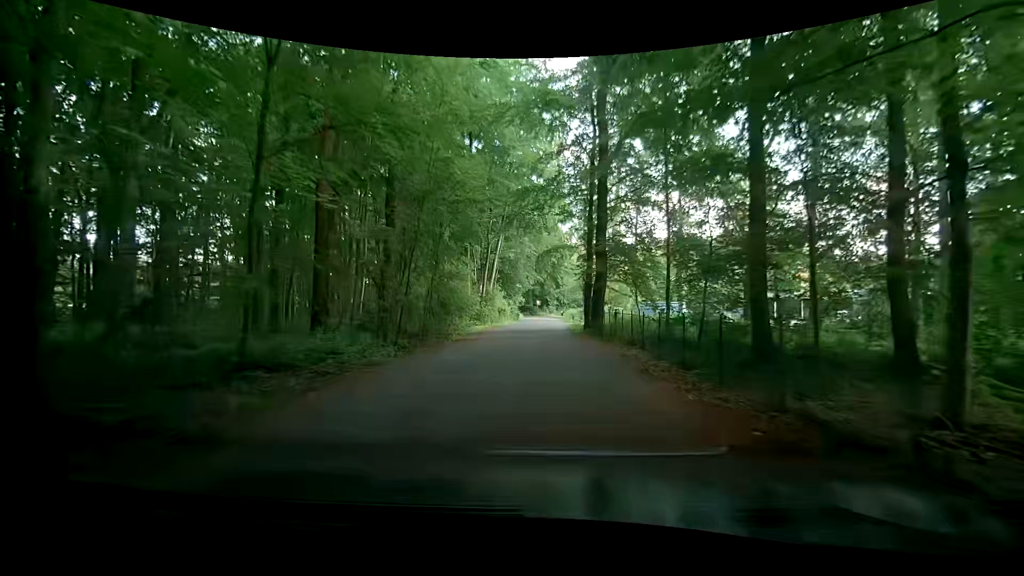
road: unclassified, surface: asphalt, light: Day
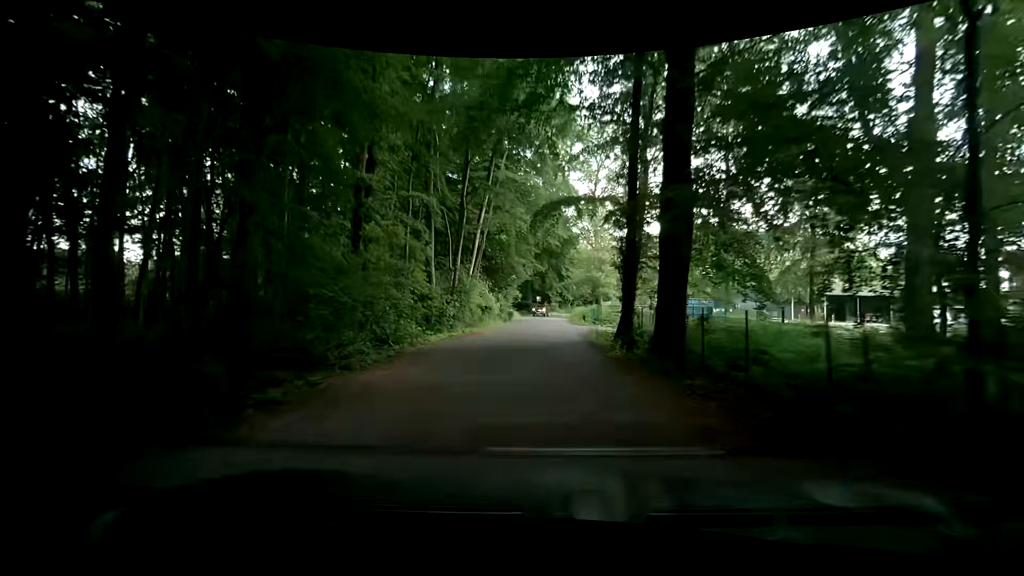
(-0.8, +14.1) m; -1°
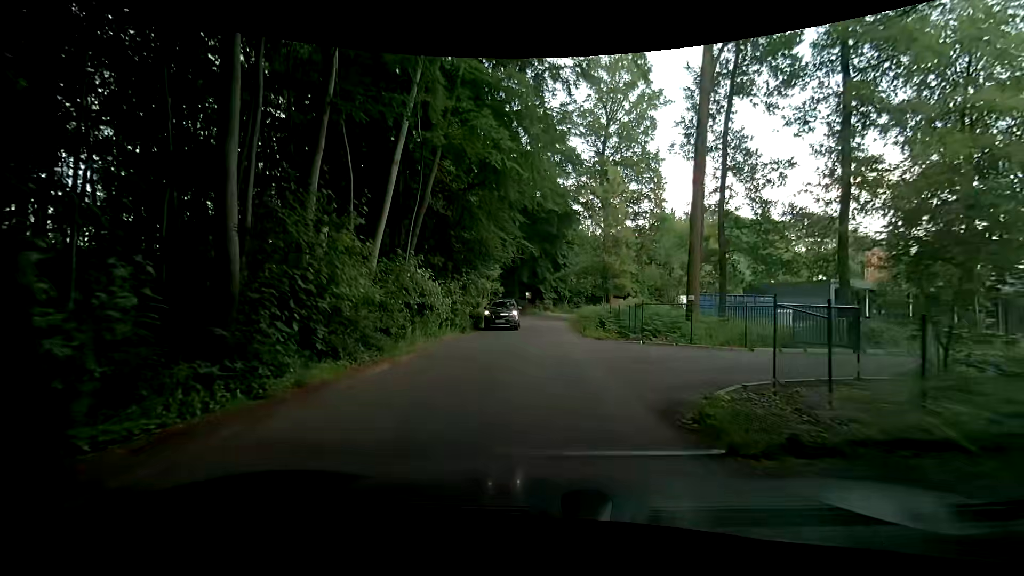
(-0.2, +17.6) m; +2°
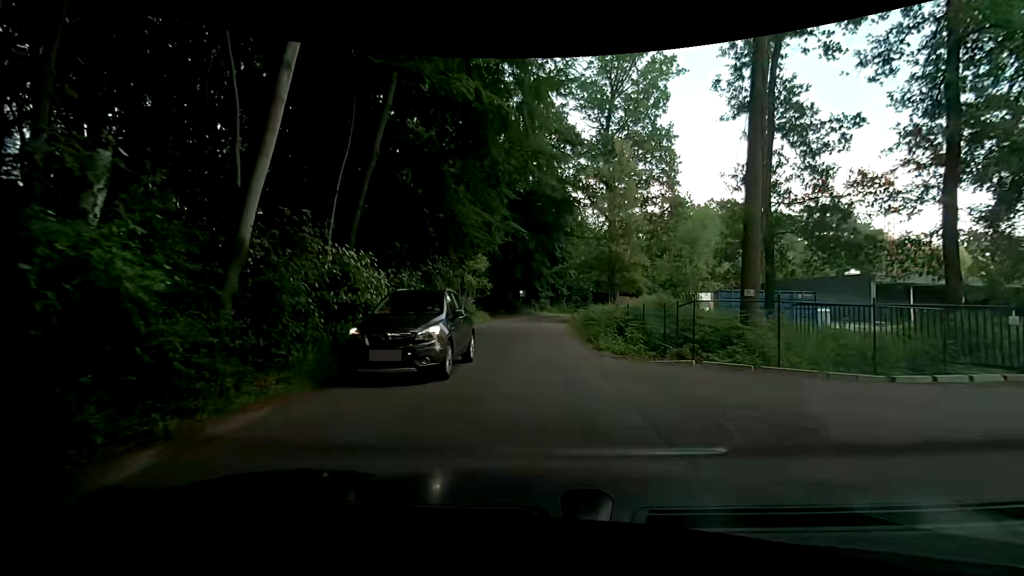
(0.0, +6.8) m; -3°
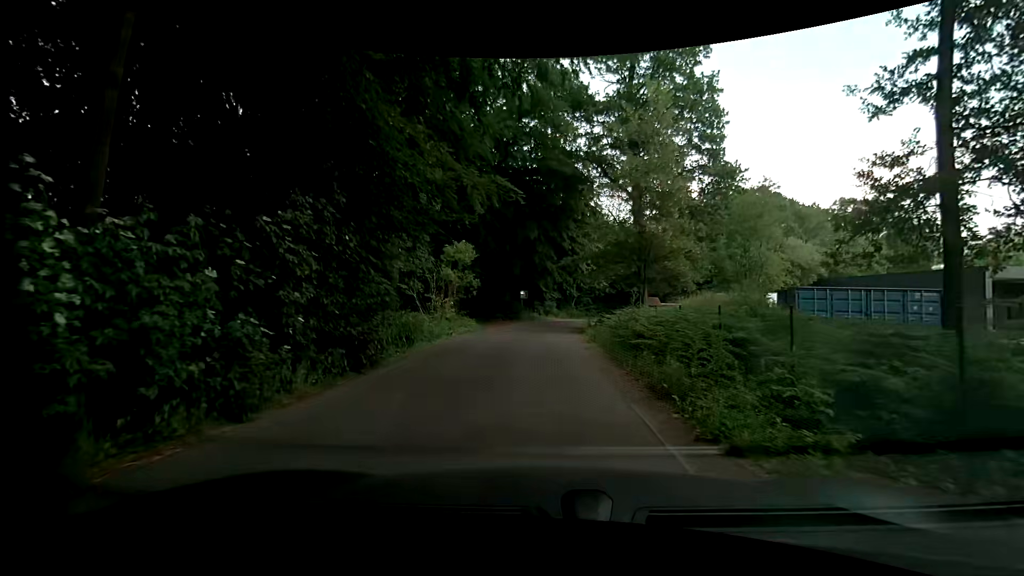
(+0.3, +10.1) m; +1°
